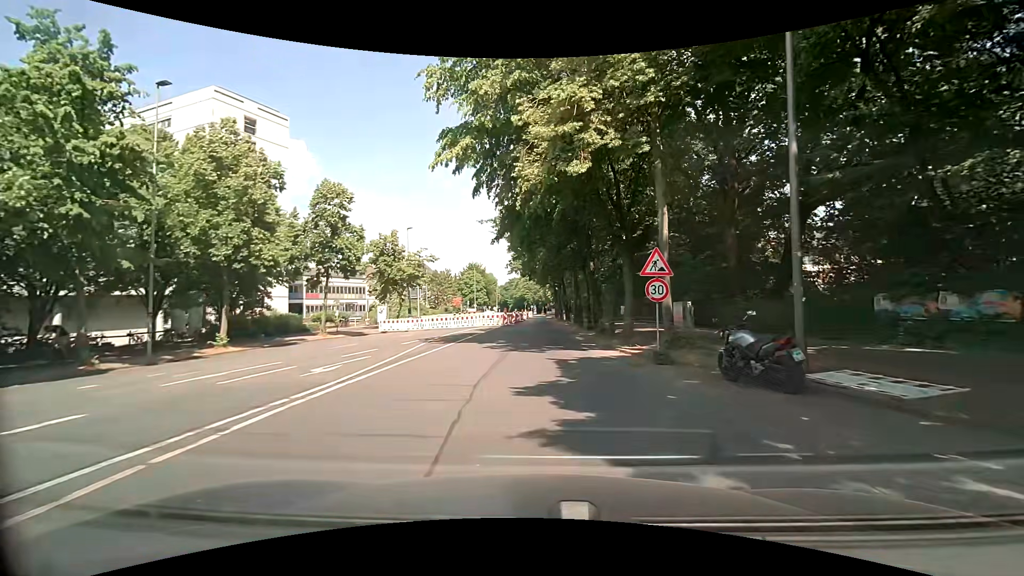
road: secondary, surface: asphalt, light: Day
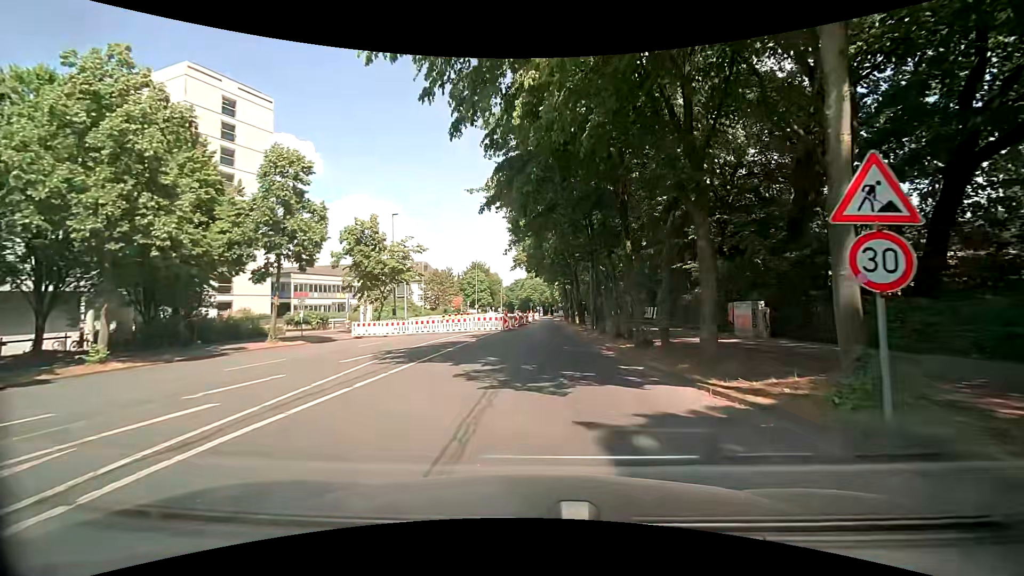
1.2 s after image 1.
(-0.2, +8.0) m; -1°
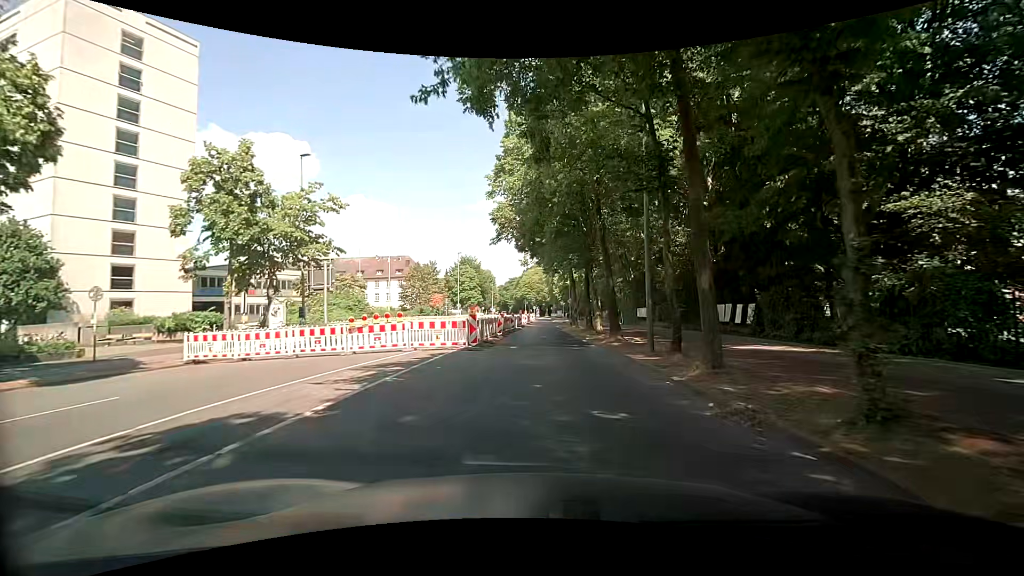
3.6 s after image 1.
(-0.2, +17.0) m; +2°
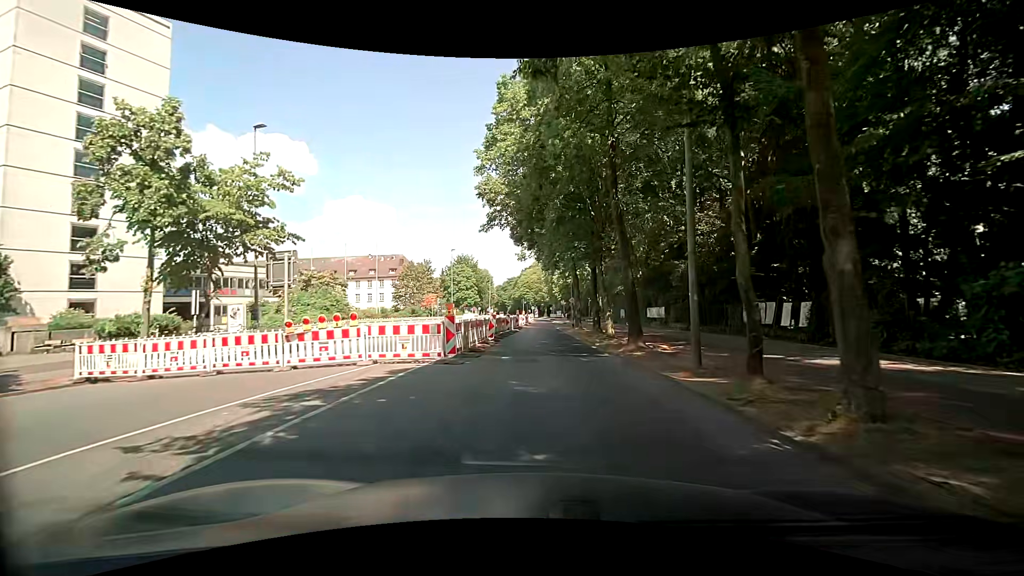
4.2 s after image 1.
(-0.1, +4.5) m; -1°
